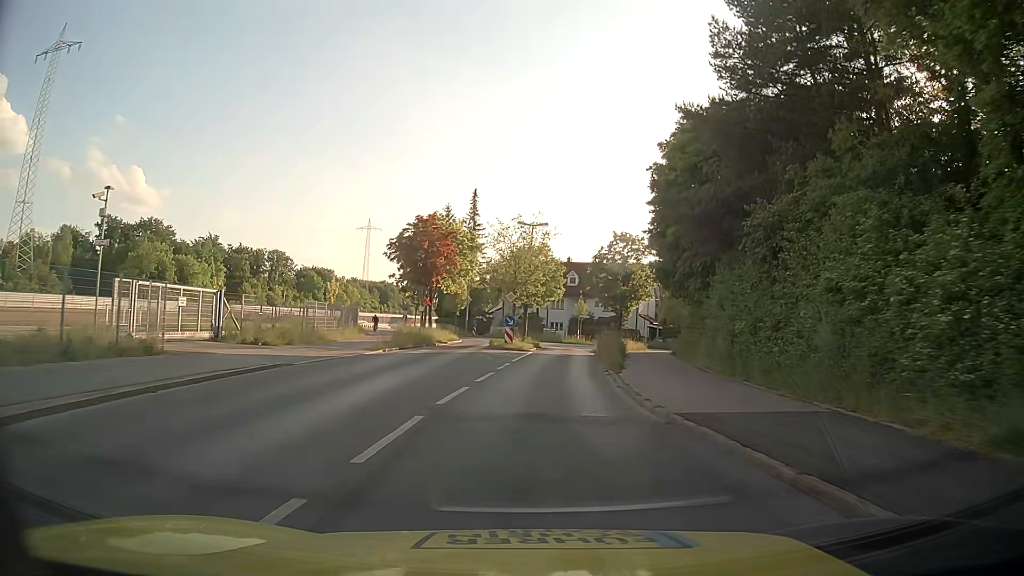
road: tertiary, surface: asphalt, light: Day
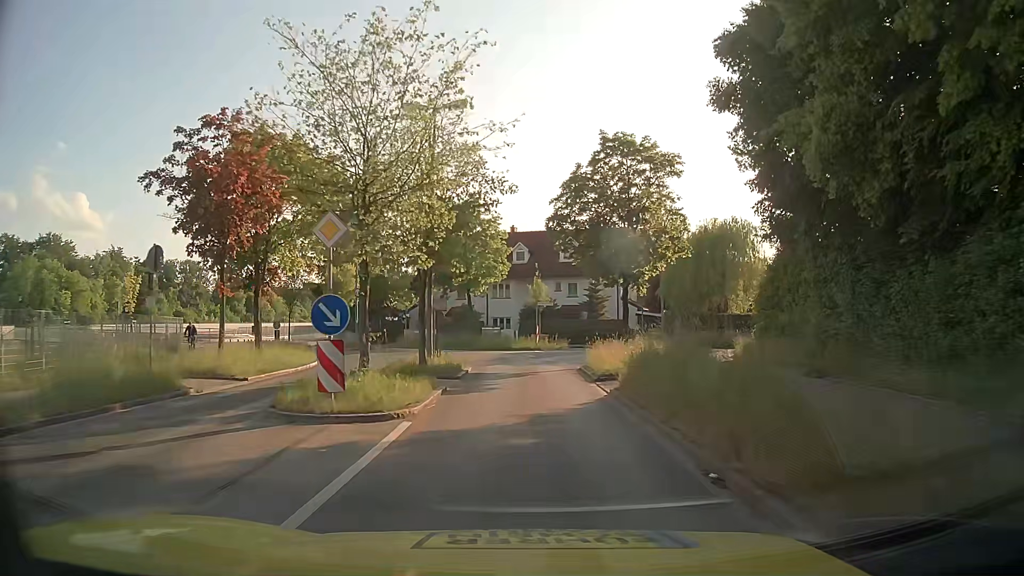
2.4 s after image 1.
(+1.1, +25.0) m; +4°
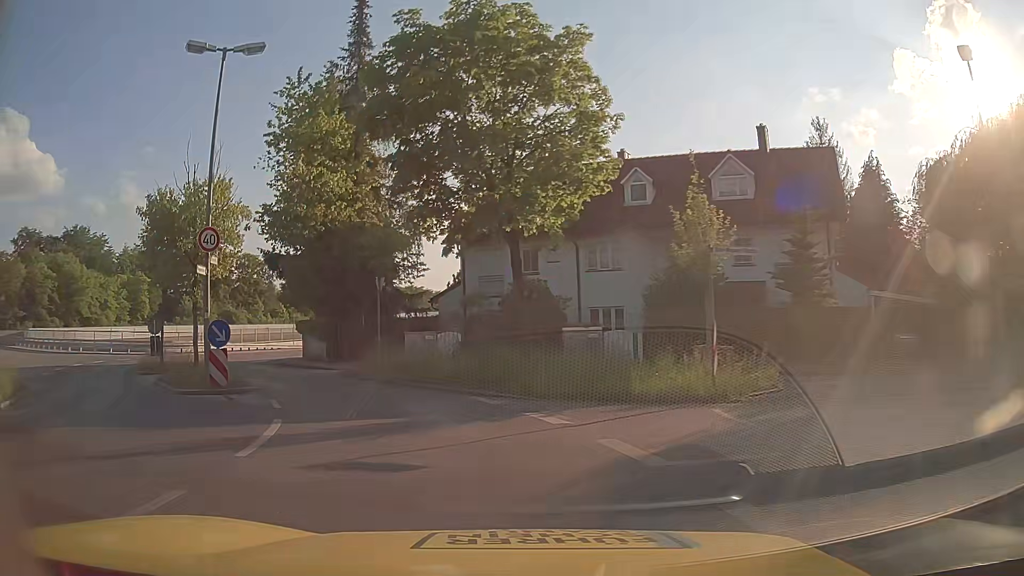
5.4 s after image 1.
(-0.4, +27.0) m; -8°
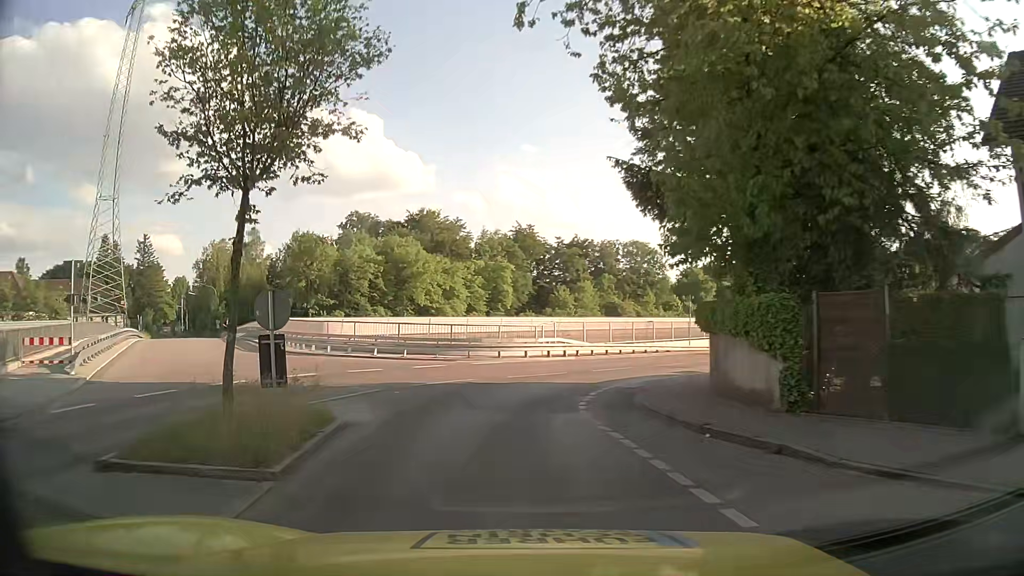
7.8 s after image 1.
(-5.2, +17.0) m; -35°
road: residential
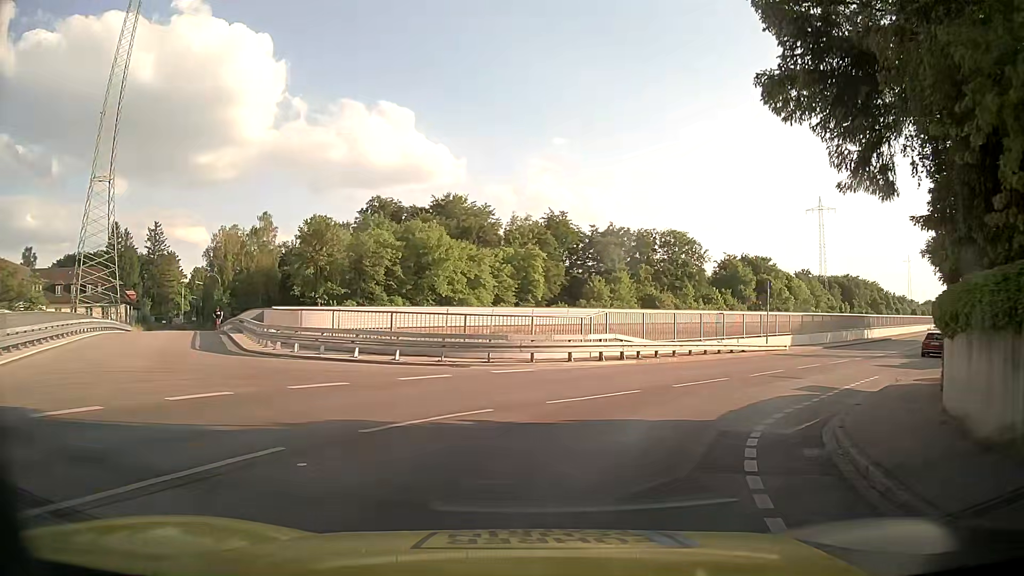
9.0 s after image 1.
(-0.4, +8.6) m; -3°
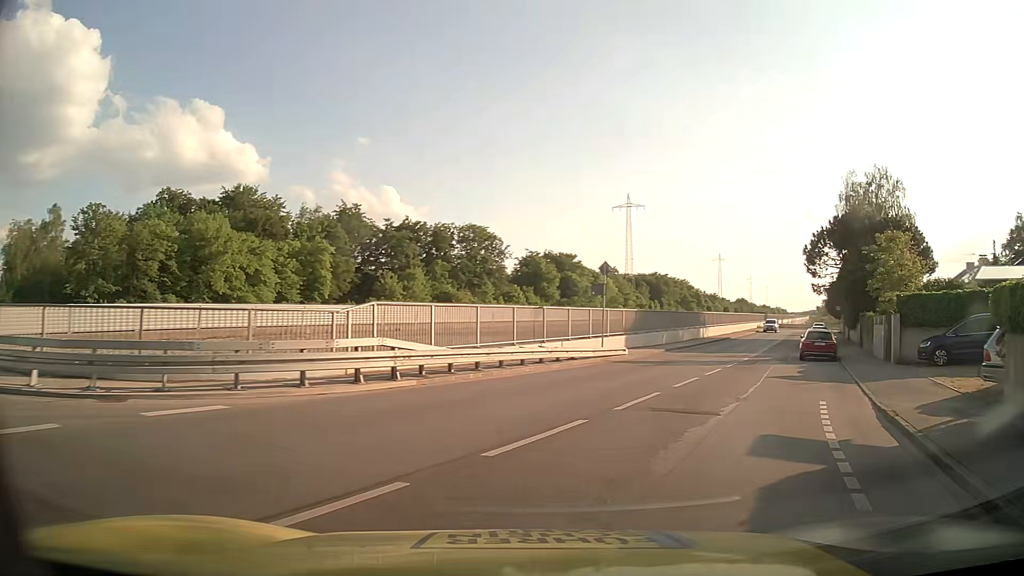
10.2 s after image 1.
(+1.2, +8.7) m; +17°
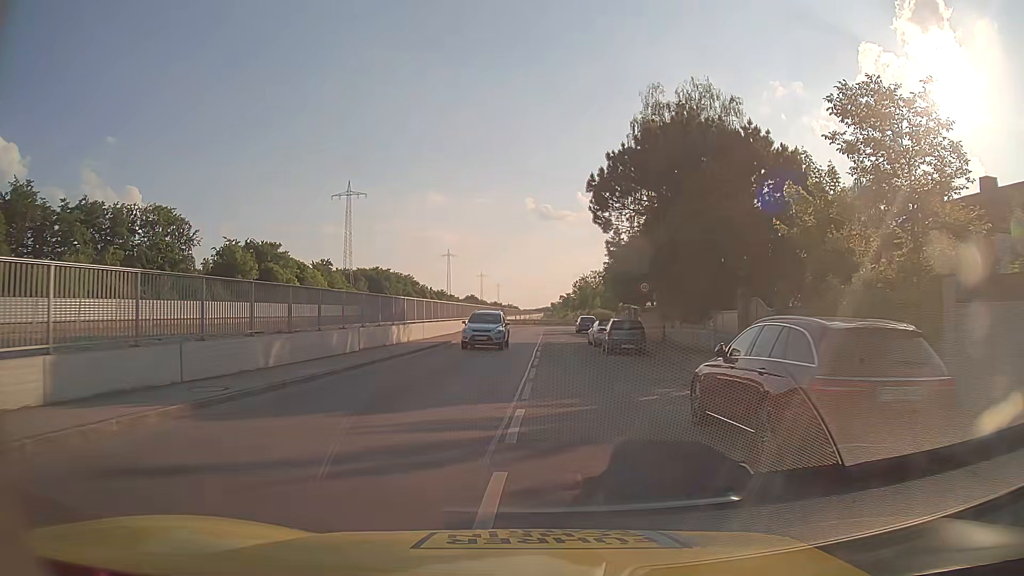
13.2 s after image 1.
(+7.5, +25.0) m; +23°
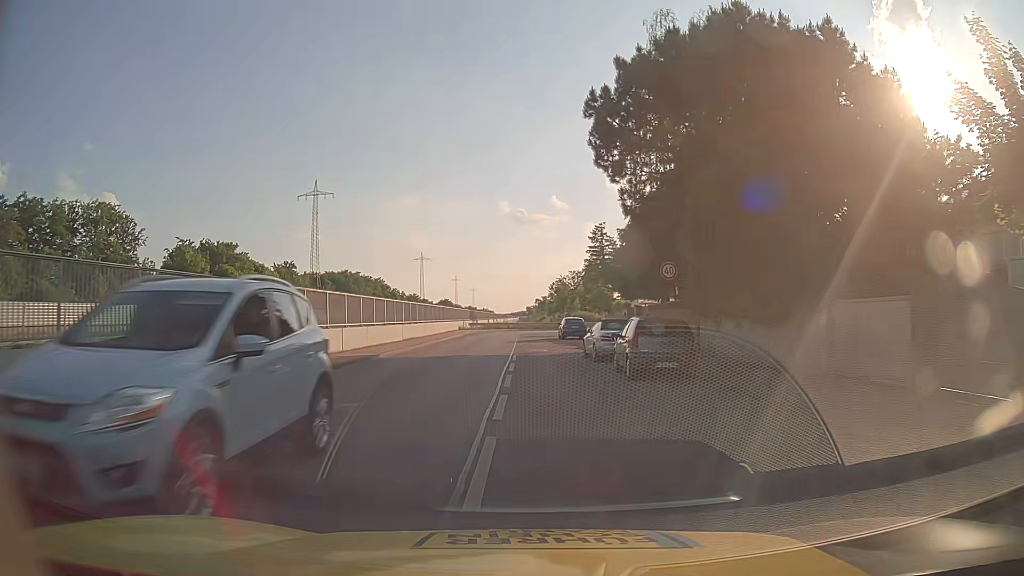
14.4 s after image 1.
(+0.3, +11.9) m; +2°
(0, +10) (0, +20) (0, +30) (0, +40) (0, +50) (0, +60) (+4, +69) (+10, +77) (+19, +82) (+28, +87) m
